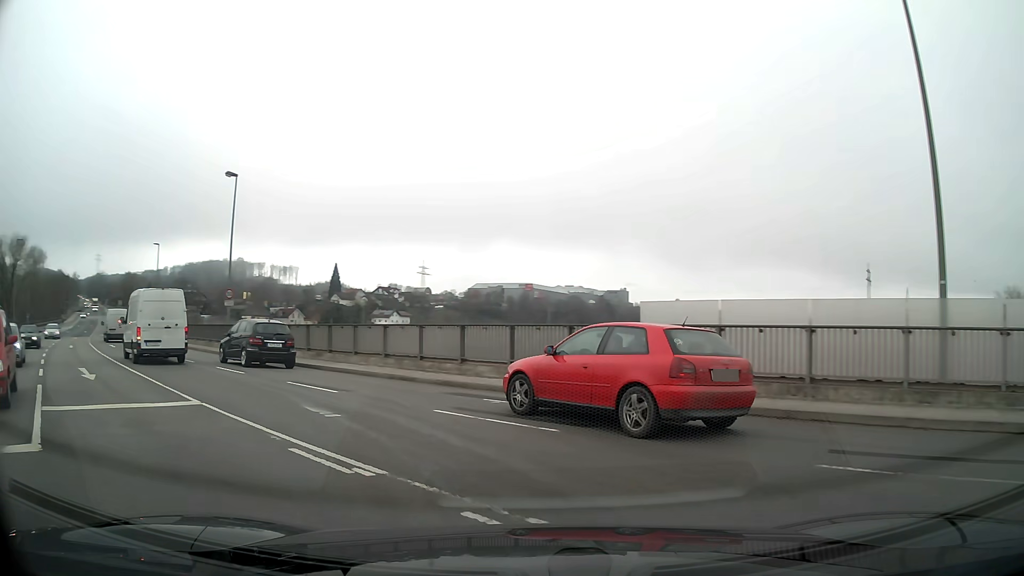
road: primary_link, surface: asphalt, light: Day
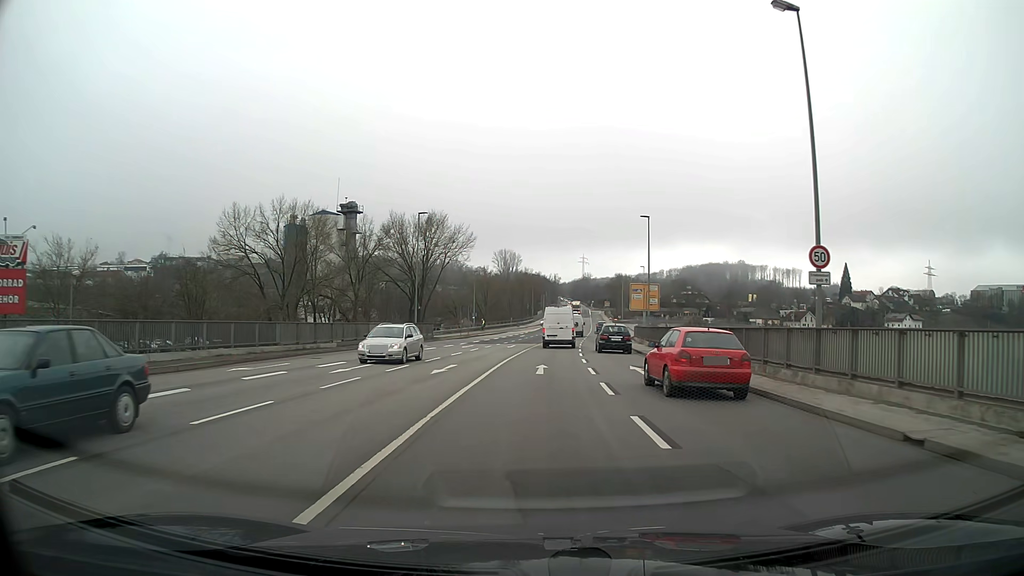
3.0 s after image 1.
(-10.3, +21.3) m; -37°
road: primary
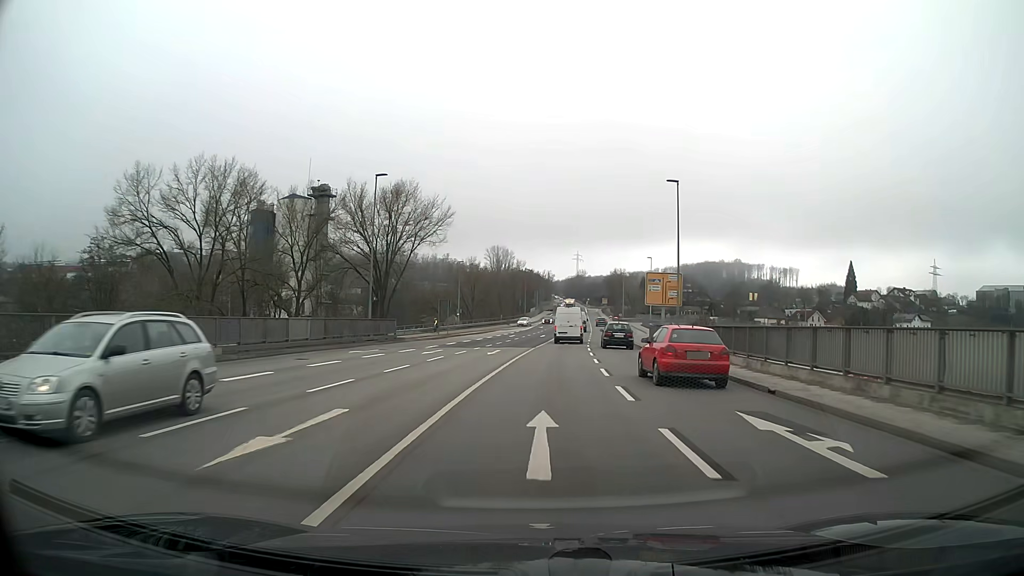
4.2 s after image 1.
(+0.1, +13.9) m; +1°
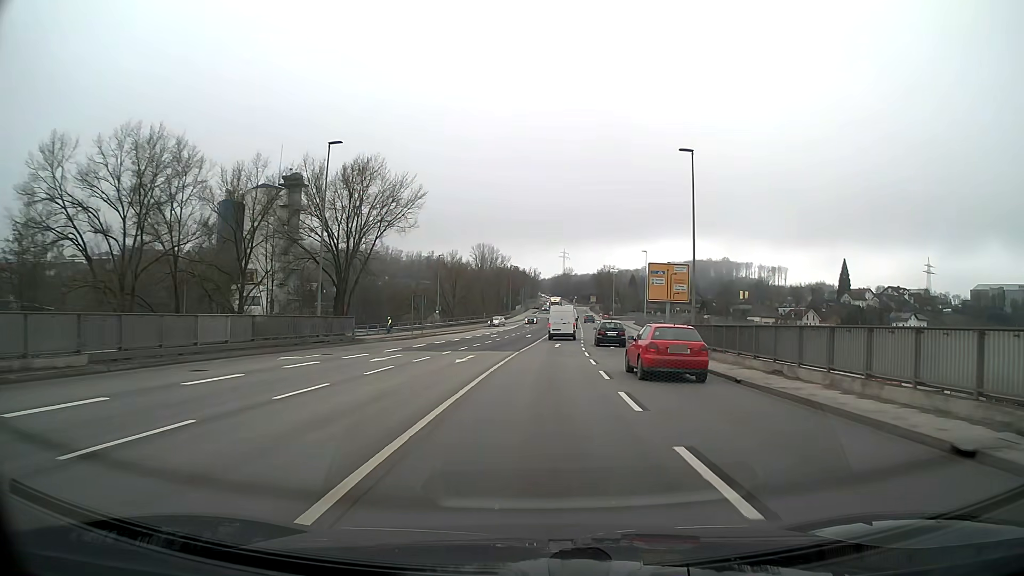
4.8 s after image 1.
(+0.1, +7.6) m; +1°
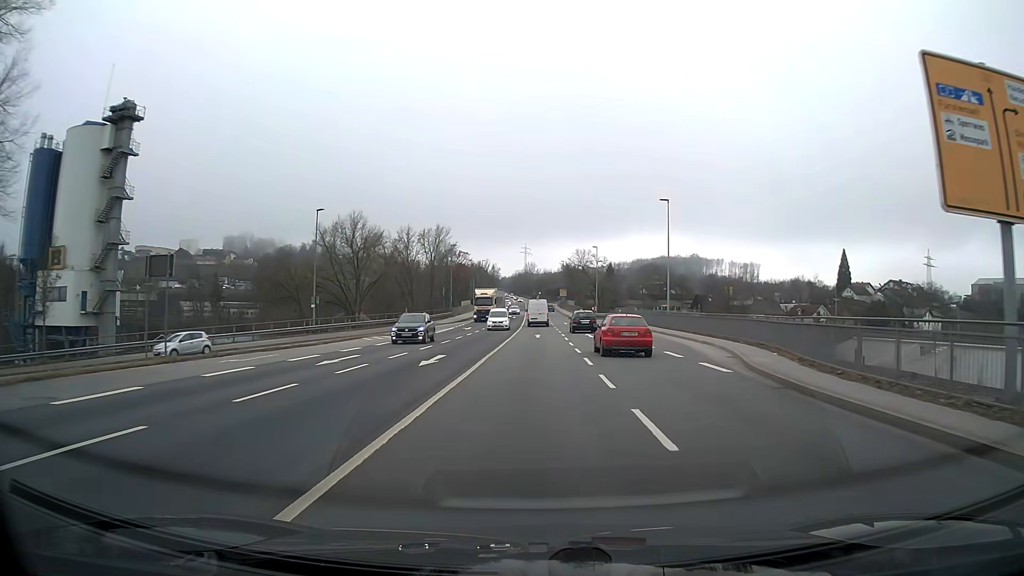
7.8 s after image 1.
(+1.3, +39.9) m; +3°
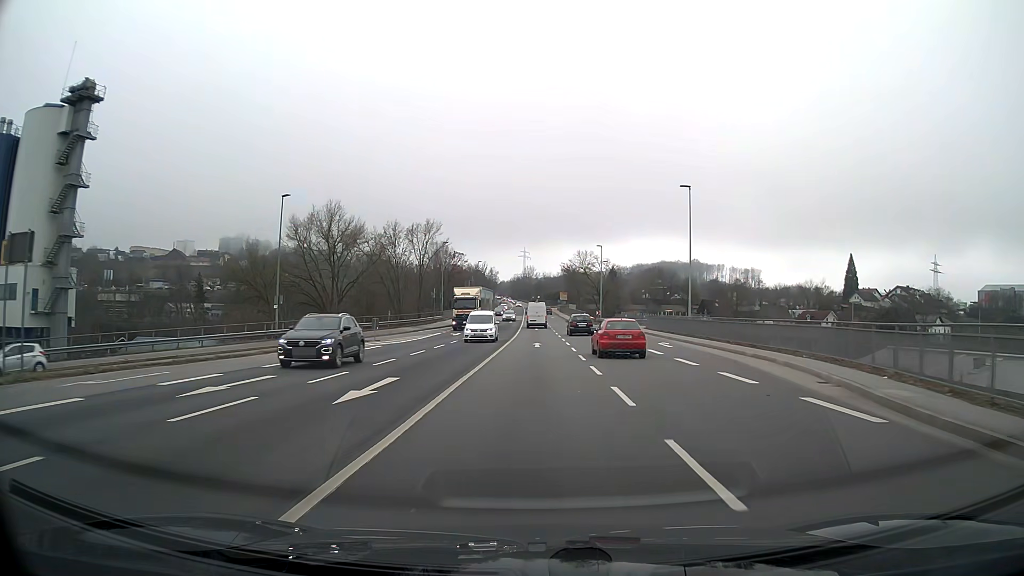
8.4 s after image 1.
(0.0, +8.1) m; 0°
(0, +10) (0, +20) (0, +30) (0, +40) (0, +50) (0, +60) (0, +70) (0, +80) (0, +90) (0, +100) m
